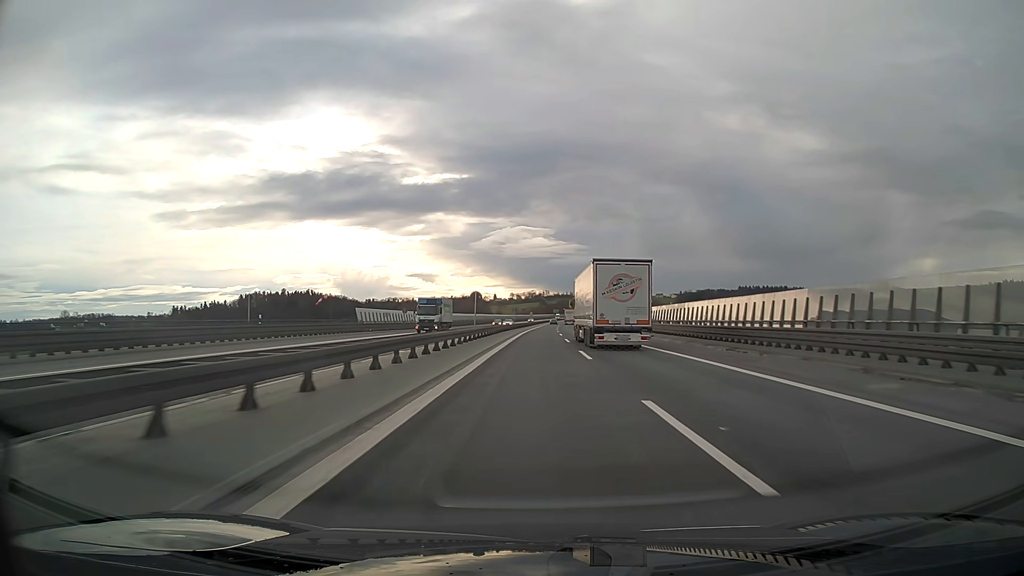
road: motorway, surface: asphalt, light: Day
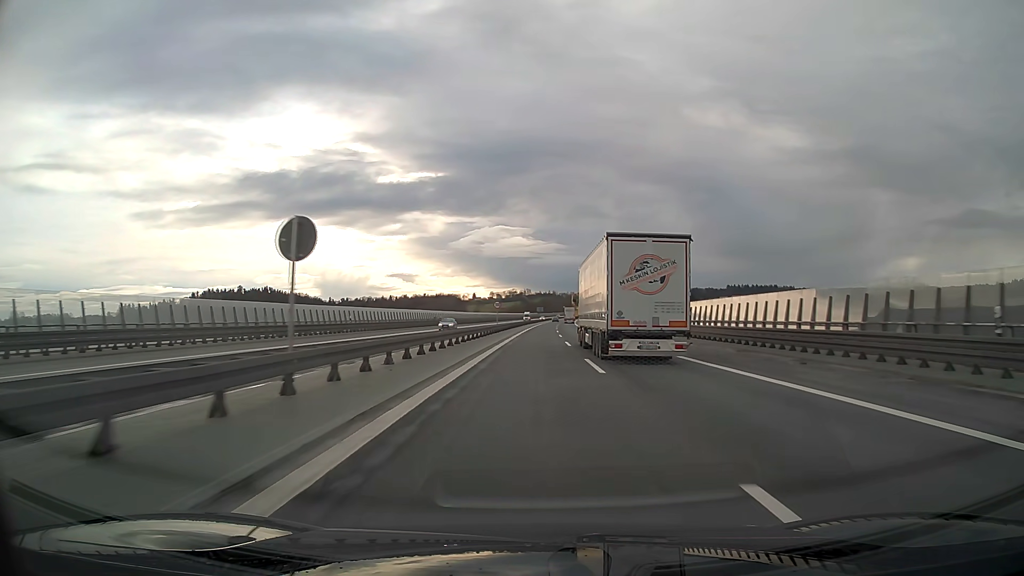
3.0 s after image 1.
(+1.0, +78.0) m; +2°
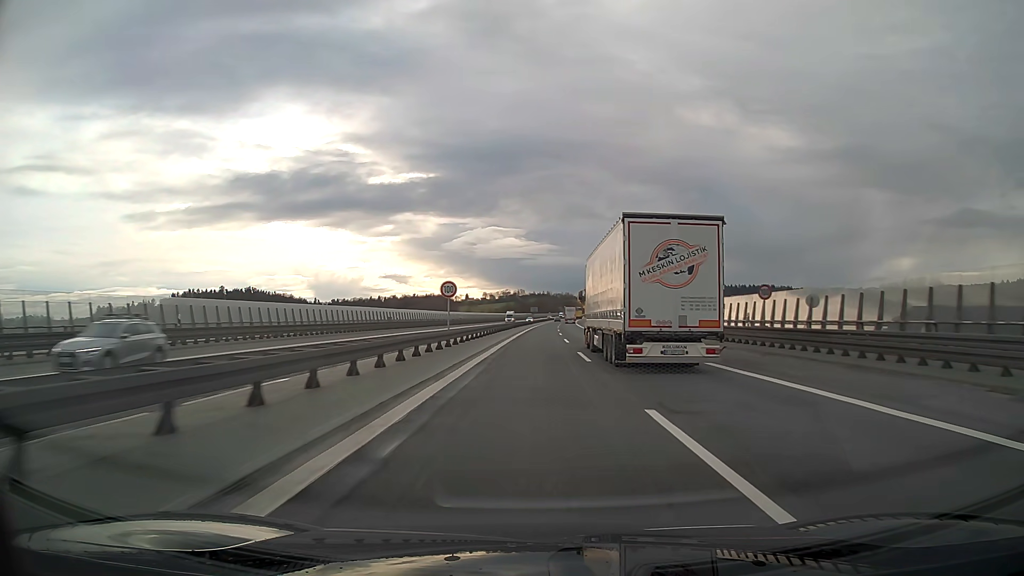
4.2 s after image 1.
(+0.1, +31.4) m; +1°
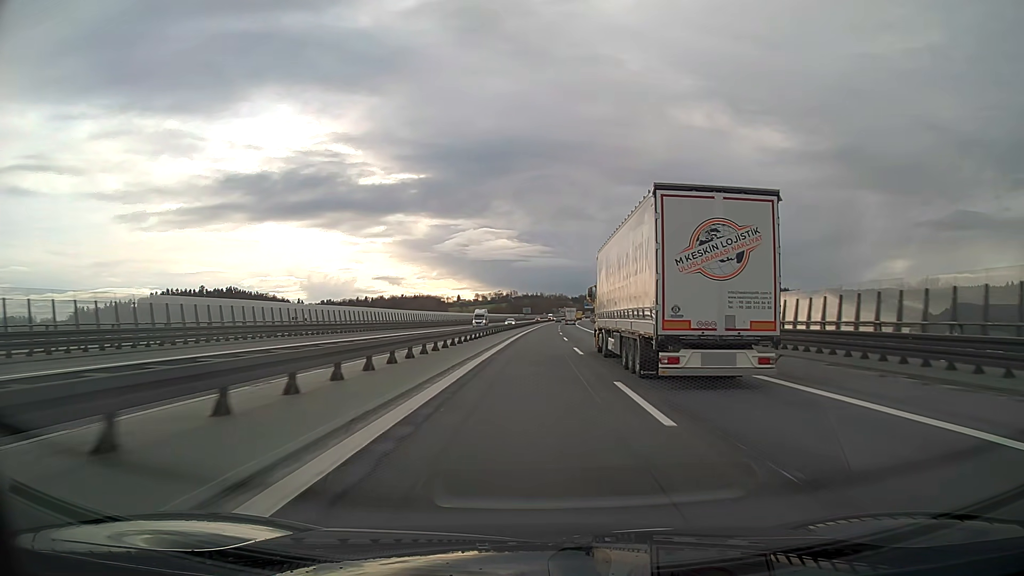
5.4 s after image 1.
(+0.2, +31.5) m; +1°
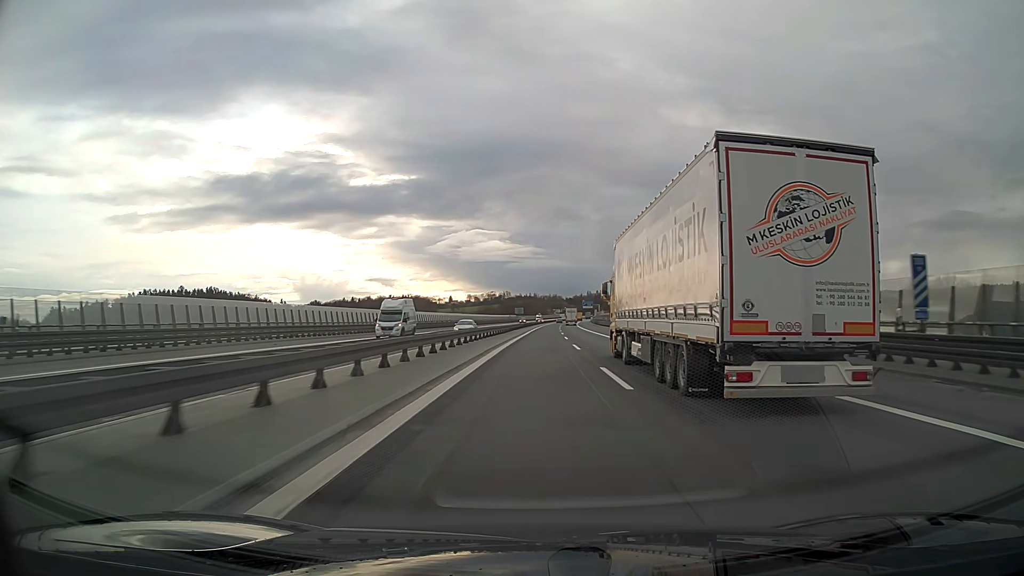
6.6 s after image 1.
(+0.2, +31.5) m; +1°
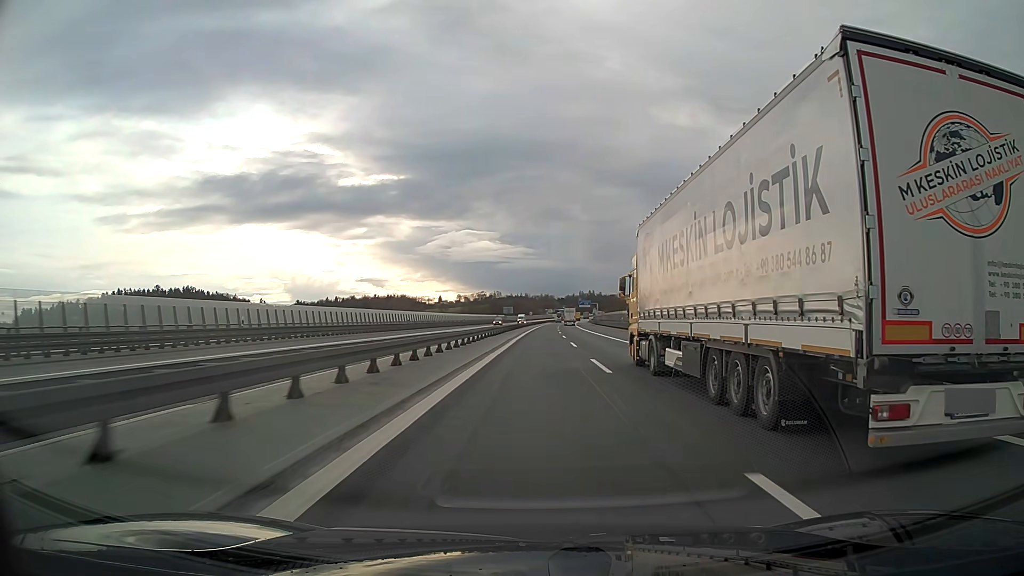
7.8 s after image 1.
(+0.2, +31.6) m; +1°
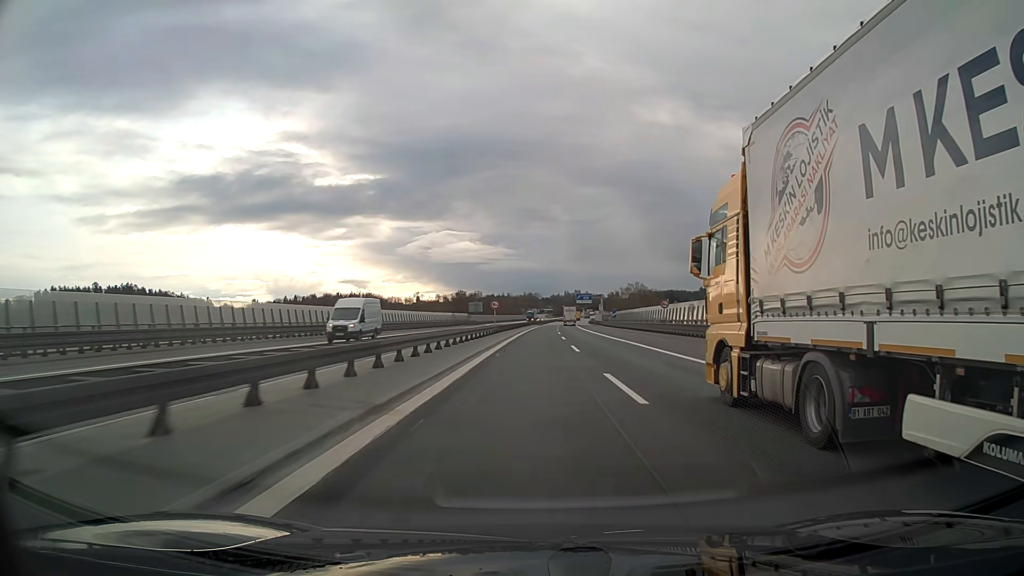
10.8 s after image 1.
(+1.1, +79.0) m; +1°
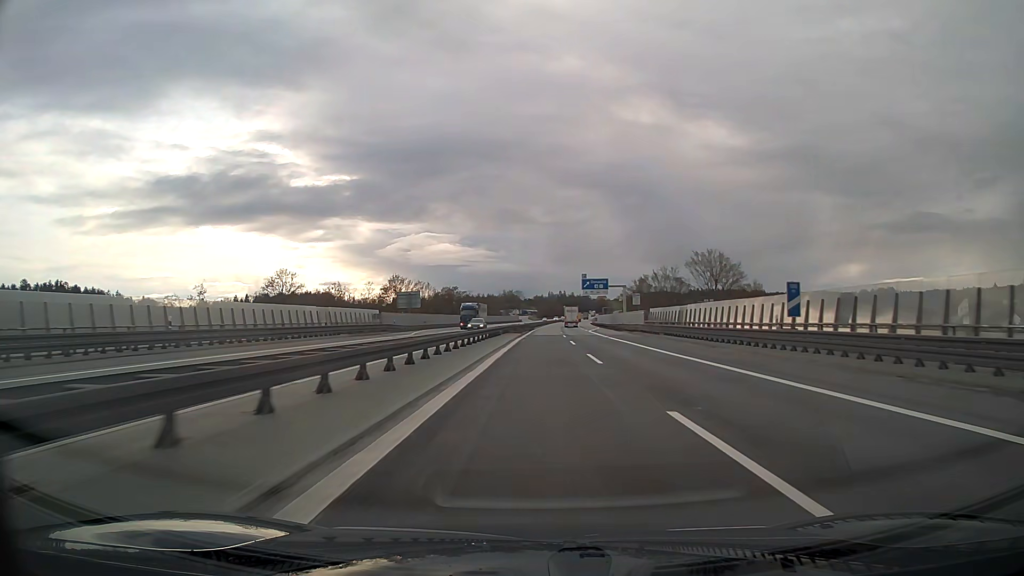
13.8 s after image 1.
(+1.2, +78.9) m; +2°
